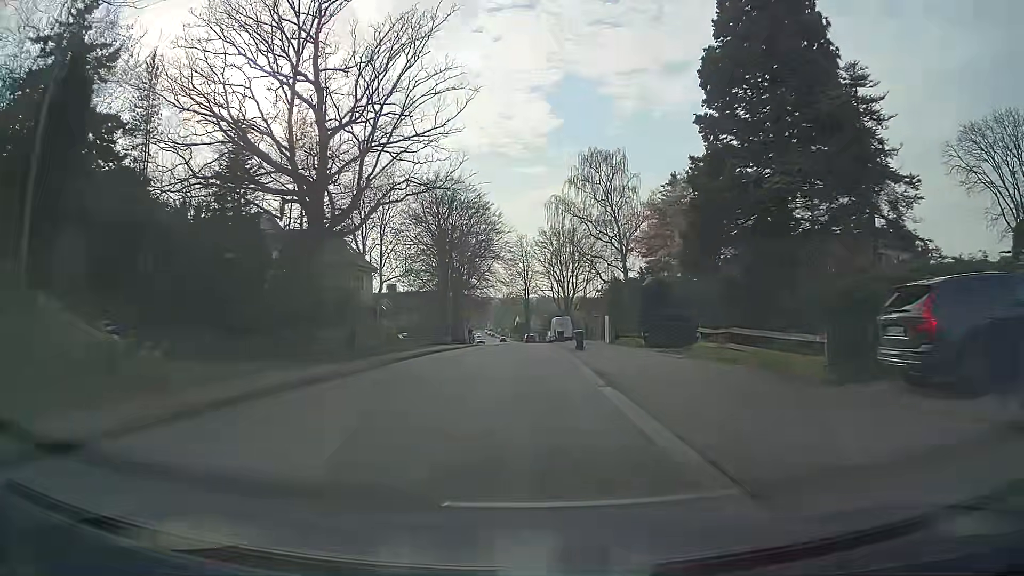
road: secondary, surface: asphalt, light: Day
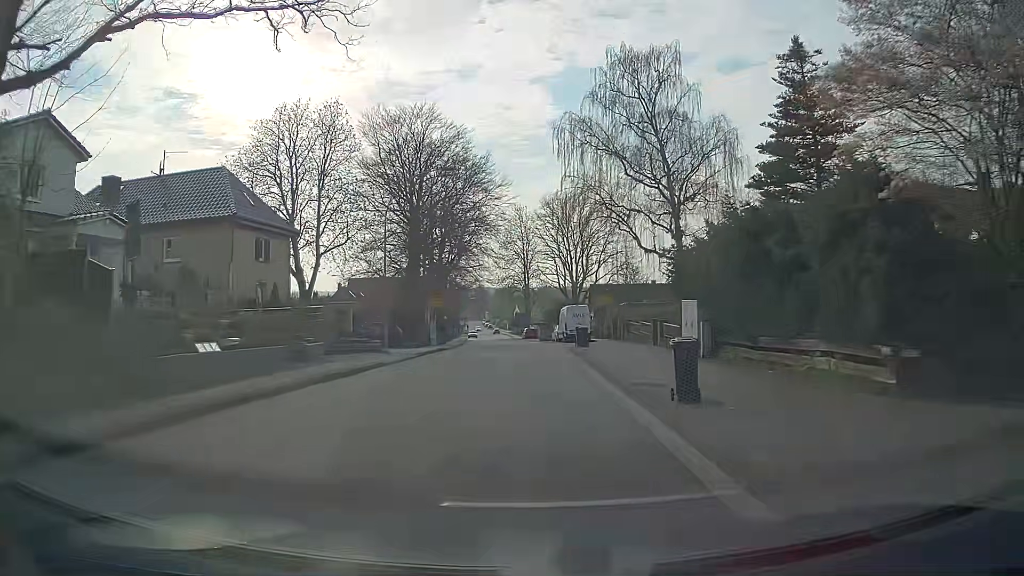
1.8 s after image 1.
(0.0, +22.0) m; 0°
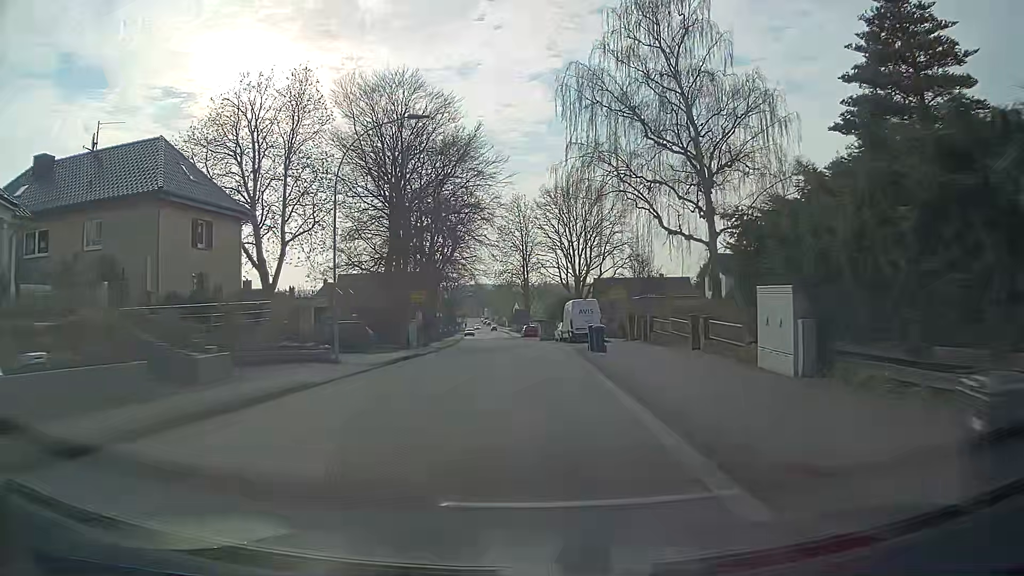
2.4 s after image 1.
(0.0, +7.2) m; 0°
(0, +10) (0, +20) (0, +30) (0, +40) (-1, +50) (-2, +60) (-2, +70) (-3, +80) (-4, +90) (-5, +100) m
